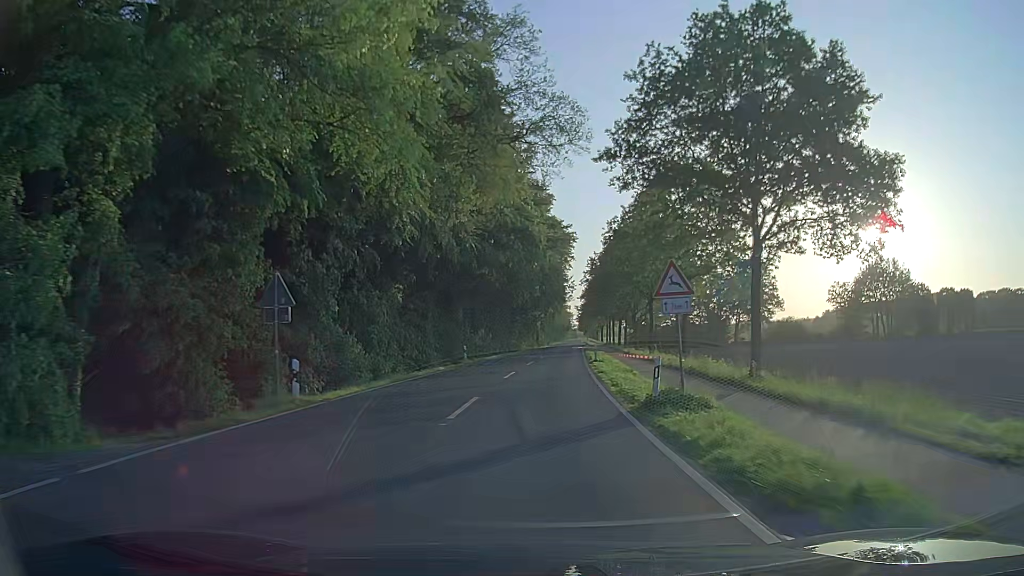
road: secondary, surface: asphalt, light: Day
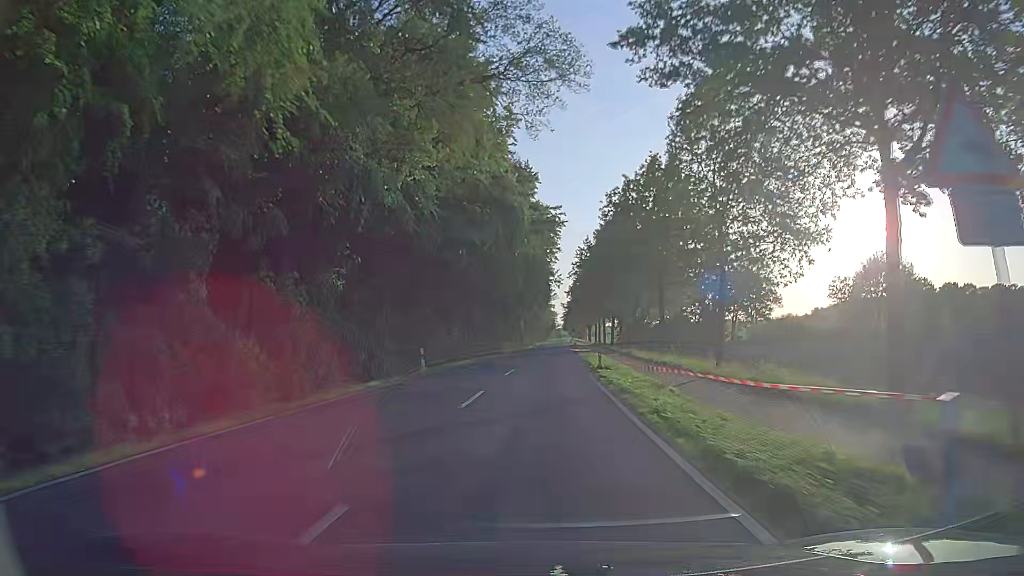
(+0.1, +10.3) m; +2°
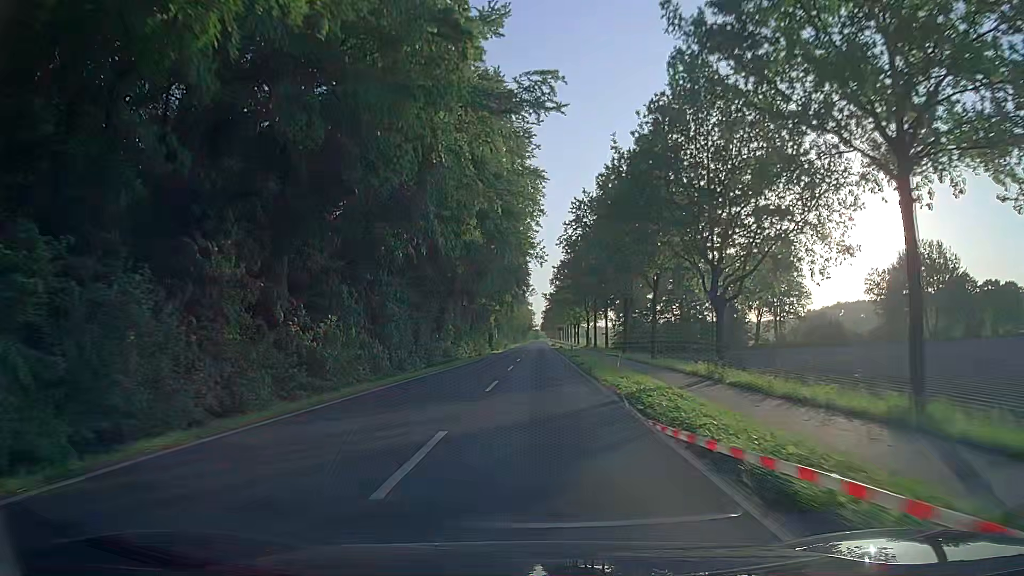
(+0.6, +31.5) m; +2°
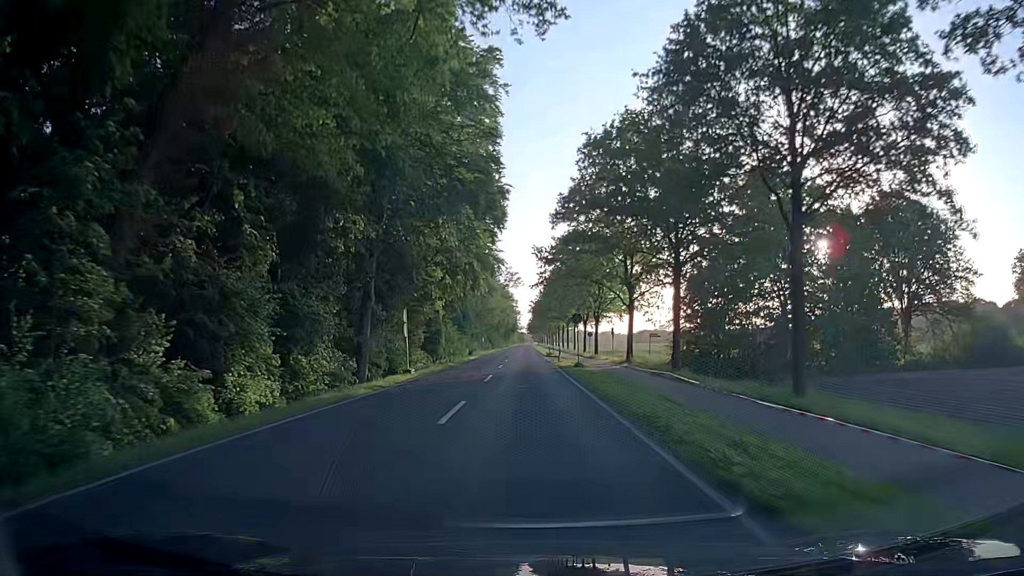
(+0.7, +55.0) m; +2°
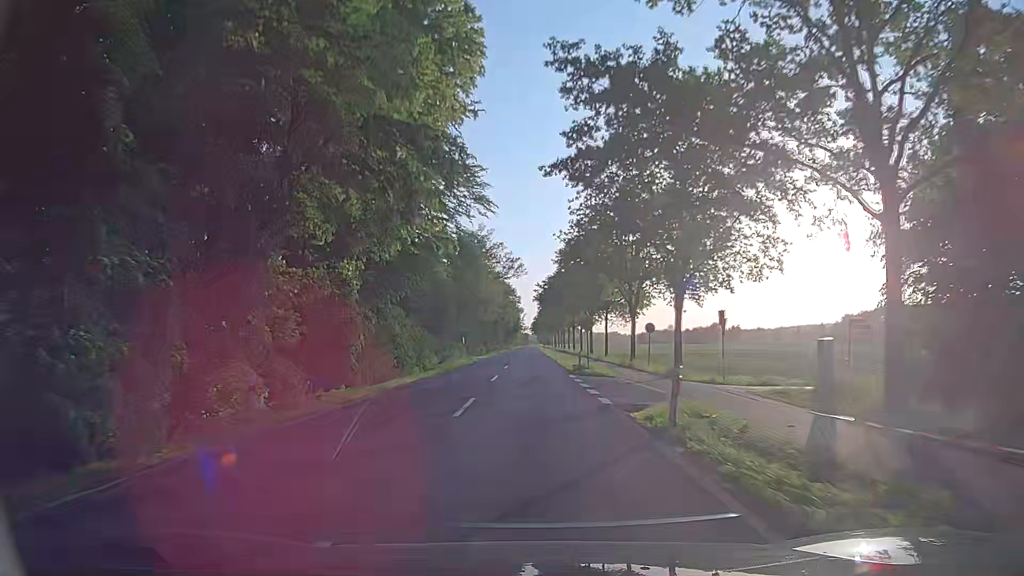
(-0.7, +34.8) m; -2°
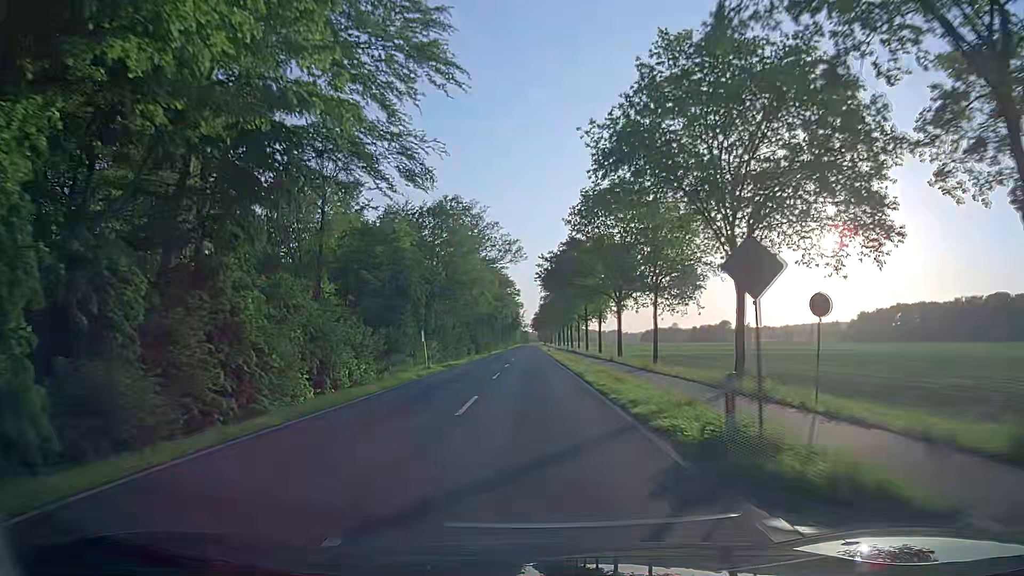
(+0.2, +24.0) m; +1°
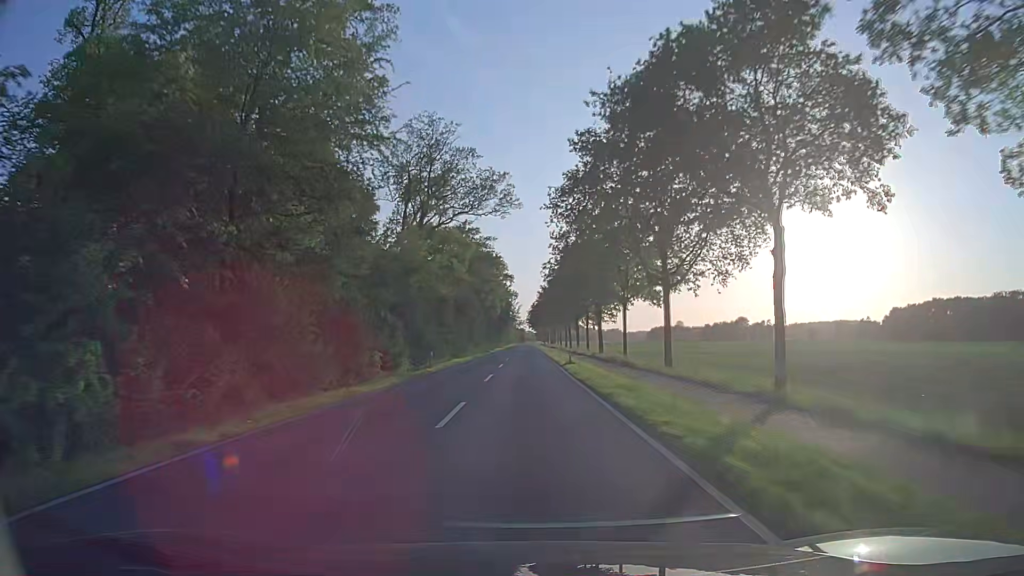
(-0.1, +50.0) m; 0°
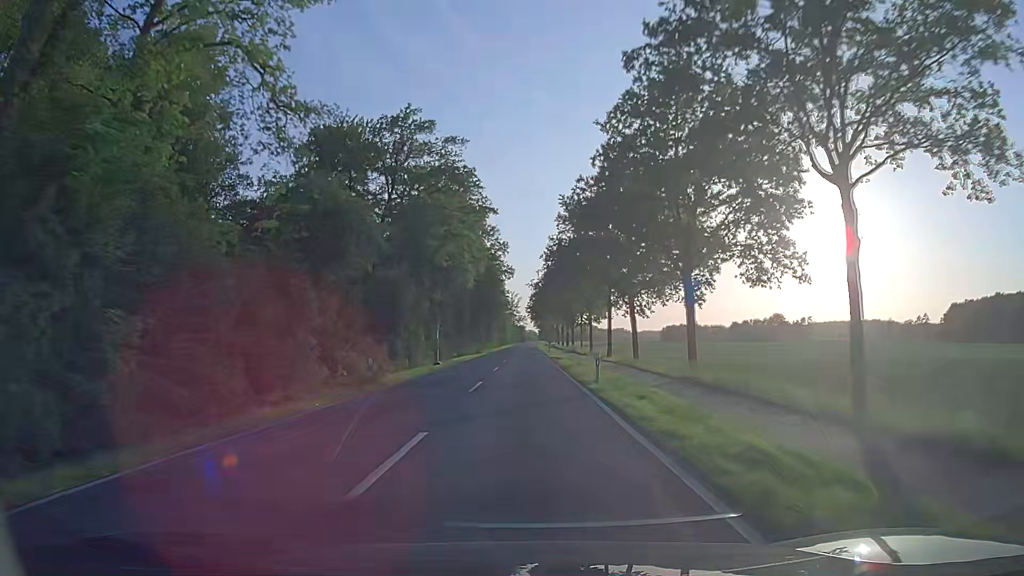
(-0.1, +65.0) m; 0°
(0, +10) (0, +20) (0, +30) (0, +40) (0, +50) (0, +60) (0, +70) (0, +80) (0, +90) (-1, +100) m
